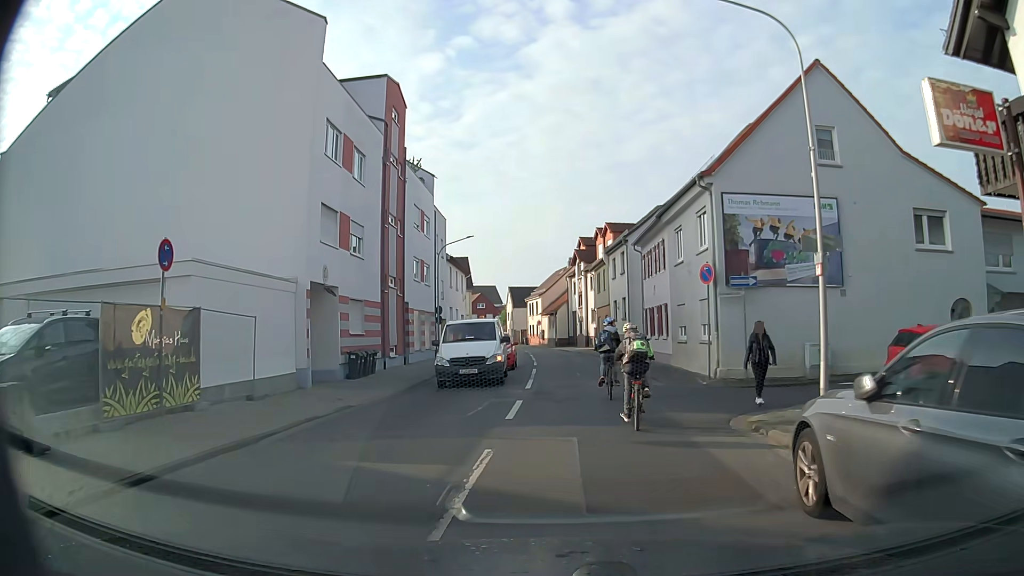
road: tertiary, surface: asphalt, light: Day
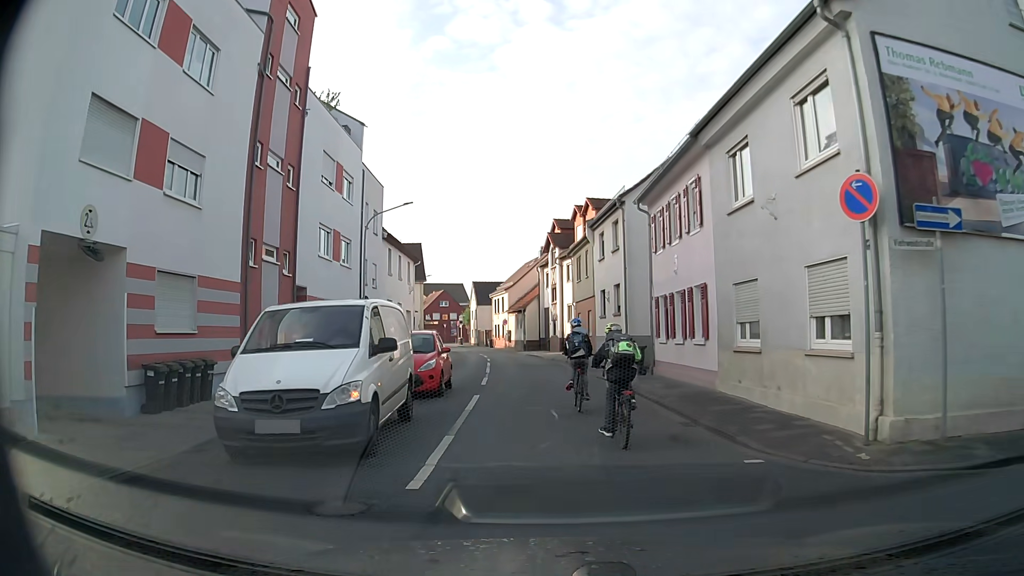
(+0.2, +11.3) m; +3°
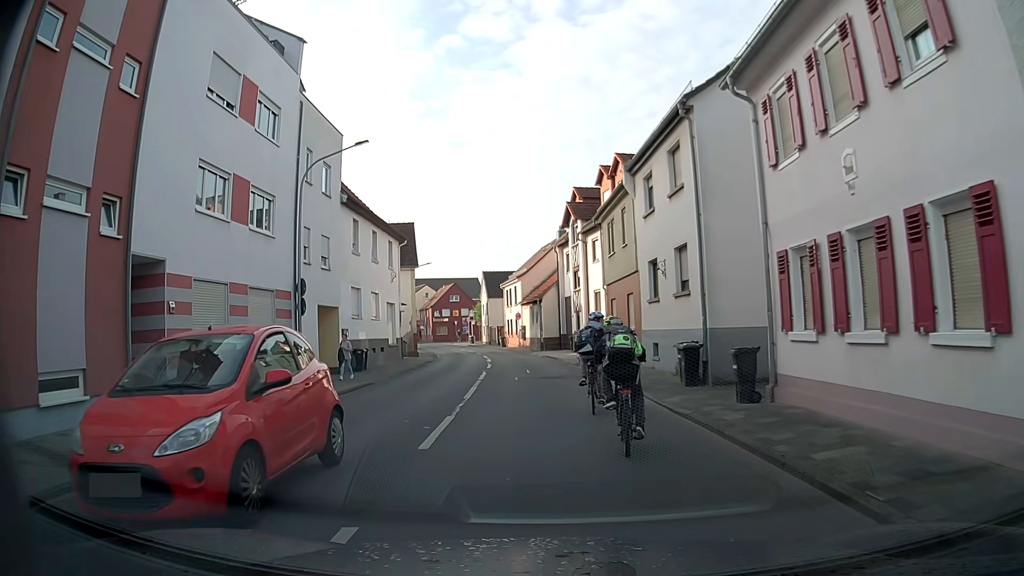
(-0.1, +10.4) m; -3°
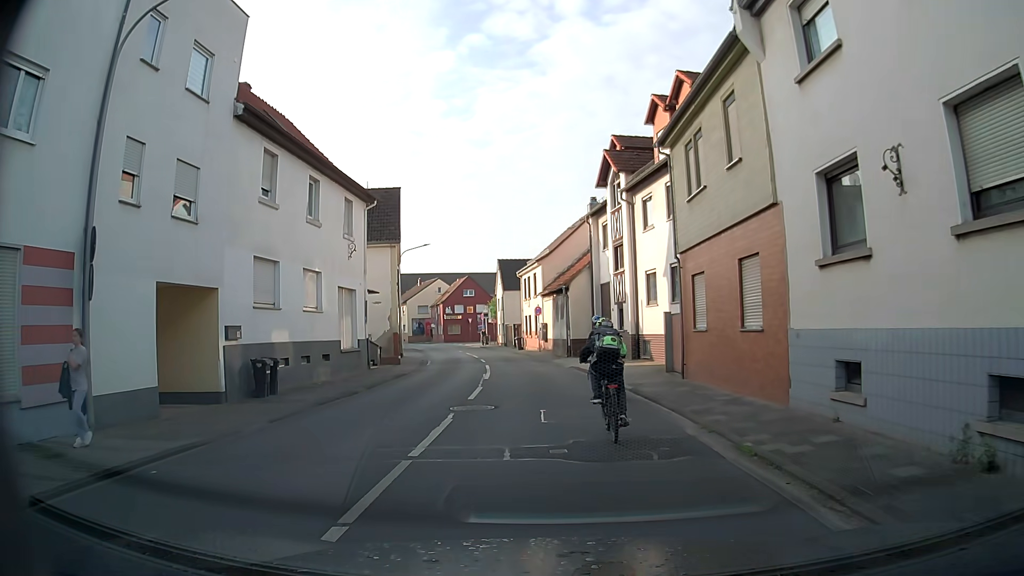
(+0.1, +12.0) m; +1°
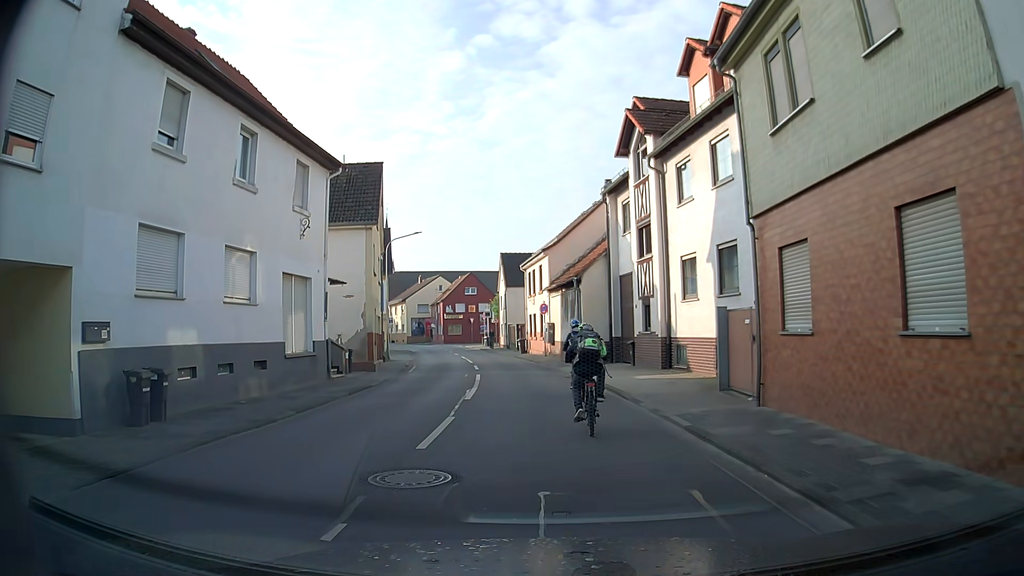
(-0.1, +5.9) m; -2°
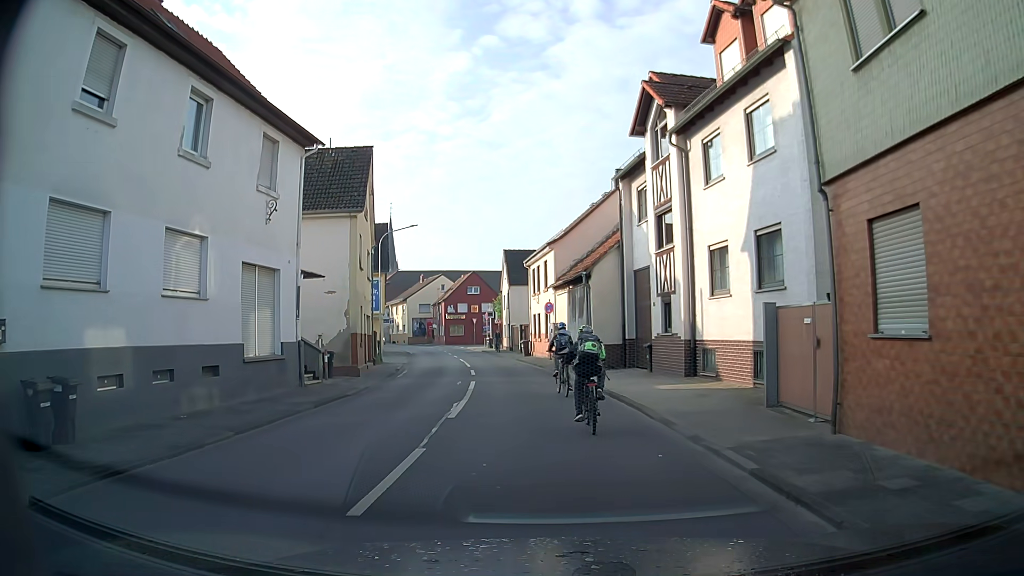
(0.0, +3.0) m; 0°
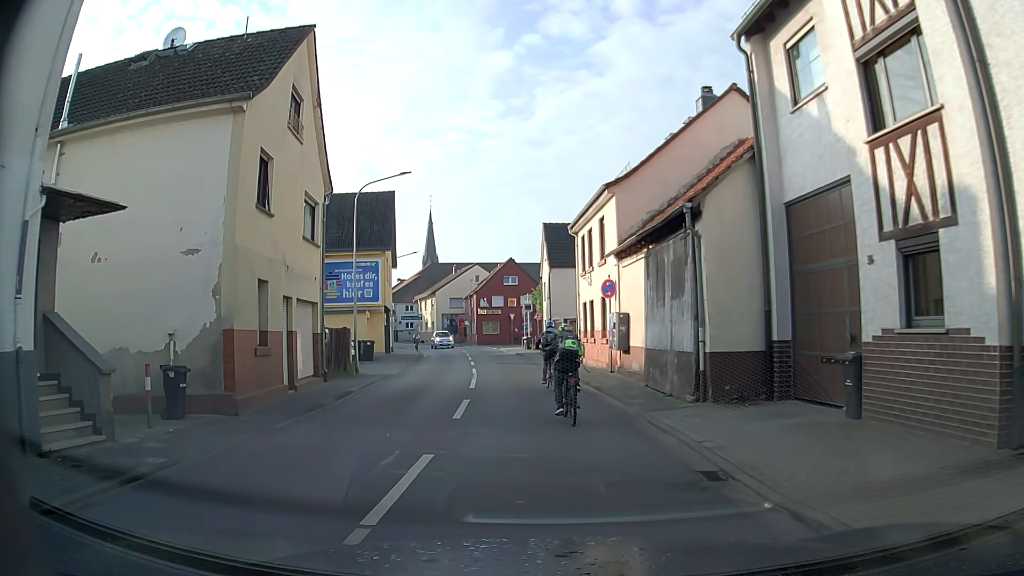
(-0.3, +12.6) m; -5°
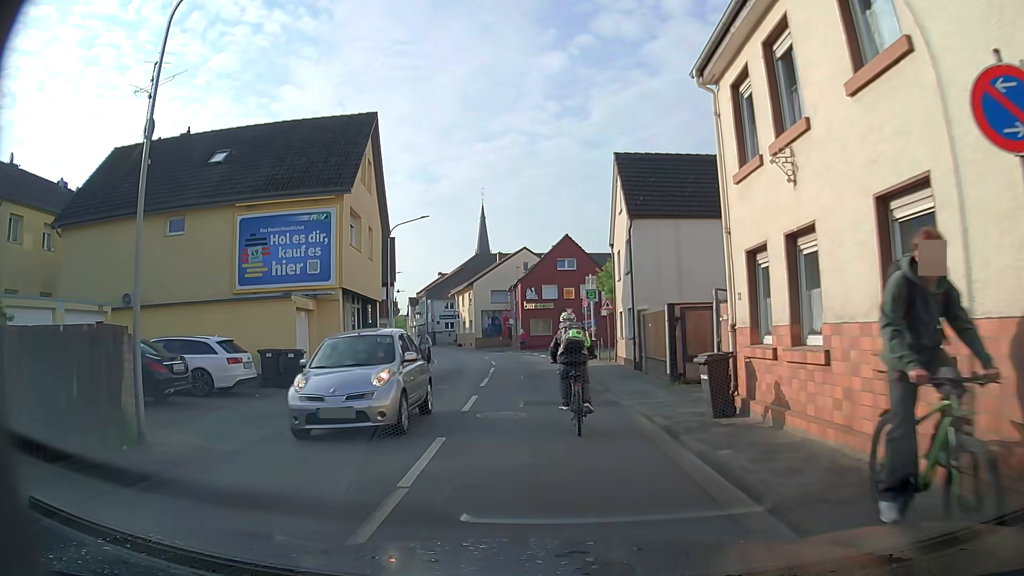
(-0.5, +17.1) m; -5°
